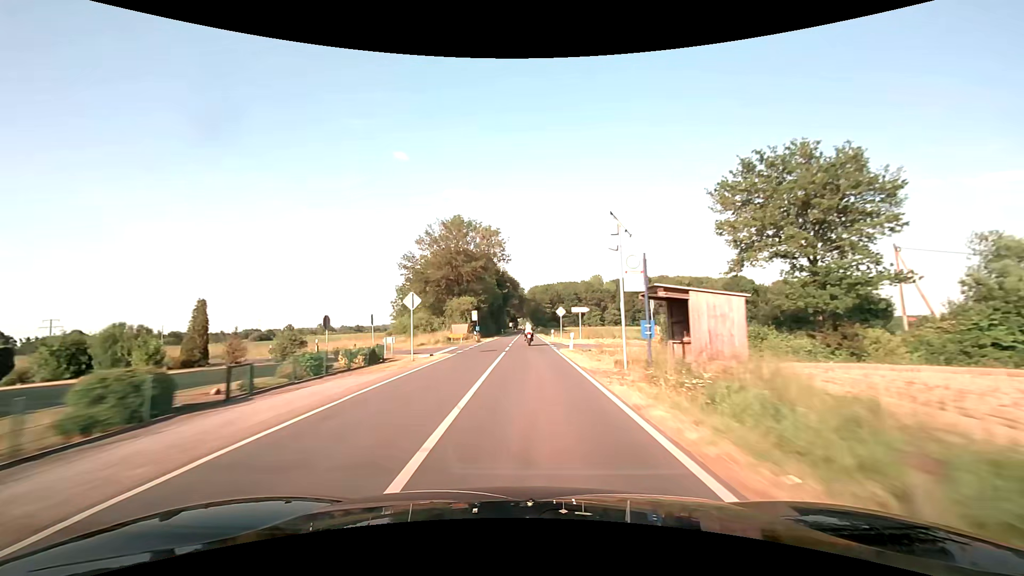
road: secondary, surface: asphalt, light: Day
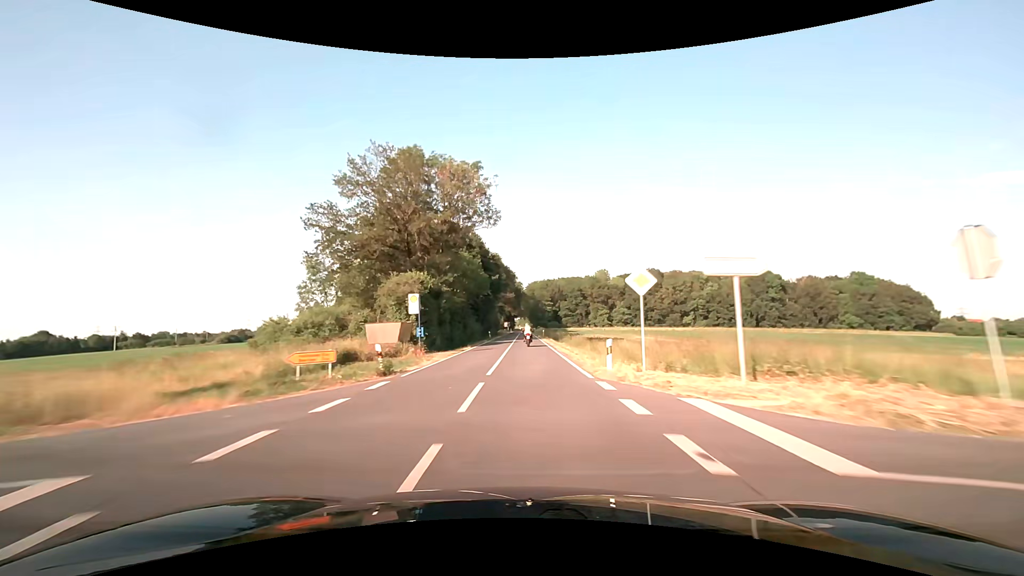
(0.0, +31.5) m; 0°
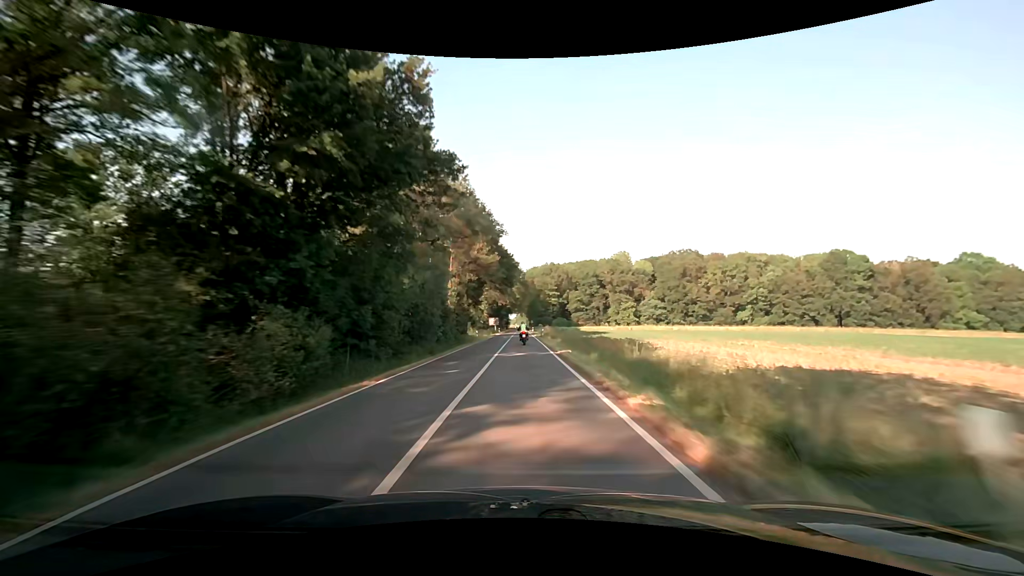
(+0.1, +63.3) m; 0°
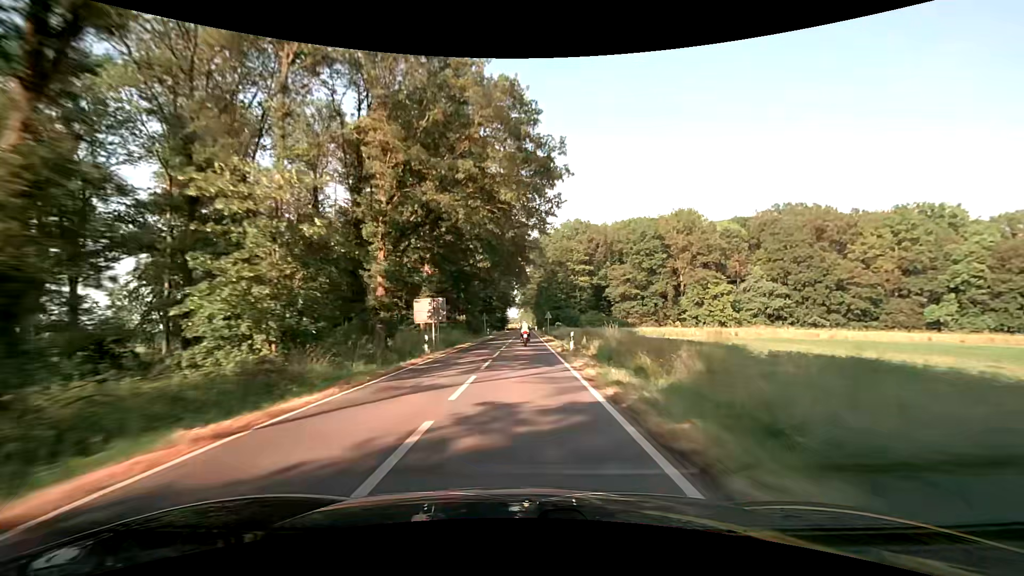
(+0.1, +79.7) m; 0°
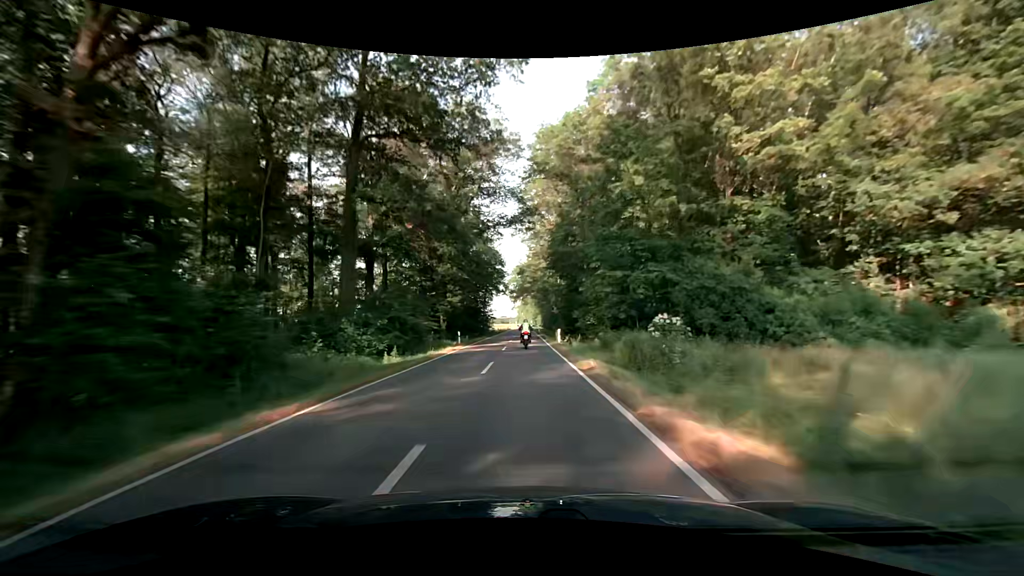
(+0.2, +78.9) m; 0°
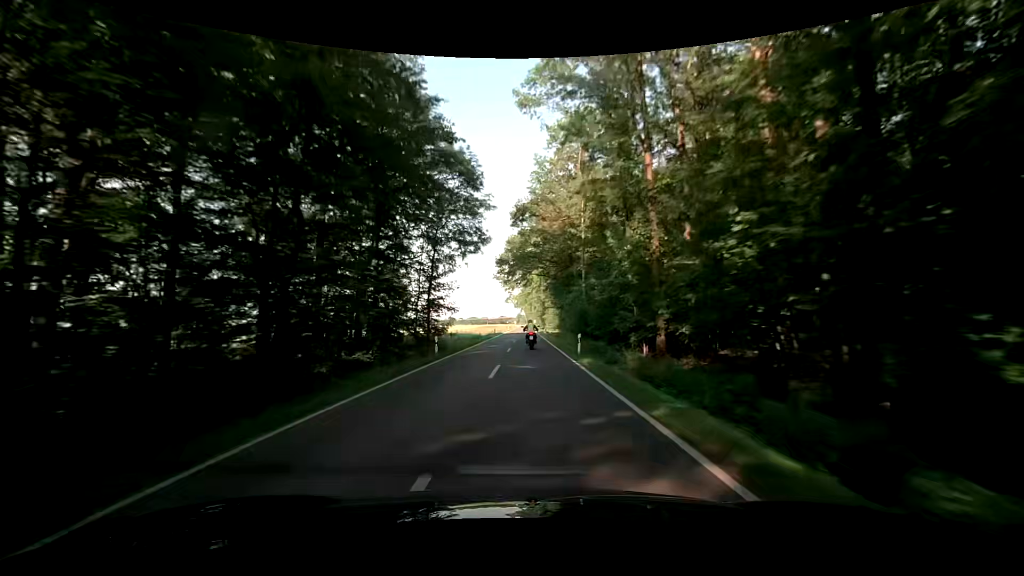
(0.0, +60.9) m; 0°
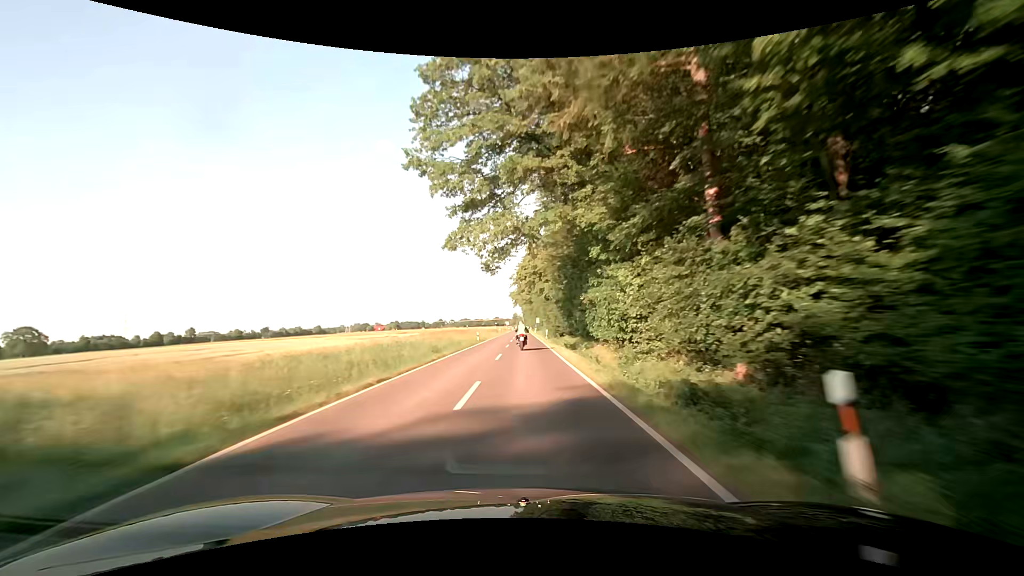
(+0.1, +76.6) m; +1°
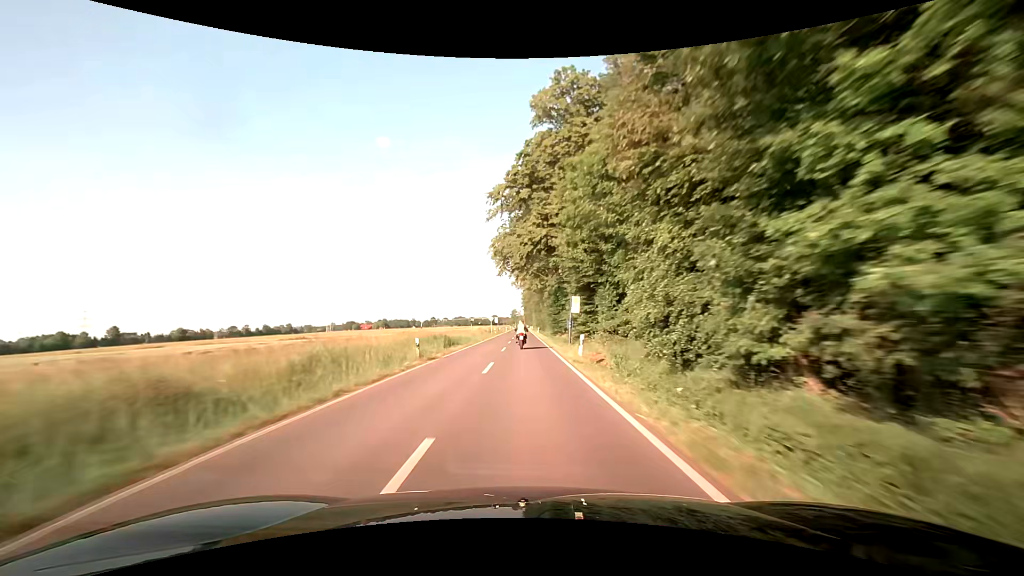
(-0.8, +78.2) m; -1°
(0, +10) (0, +20) (0, +30) (0, +40) (0, +50) (0, +60) (0, +70) (0, +80) (0, +90) (0, +100) m
